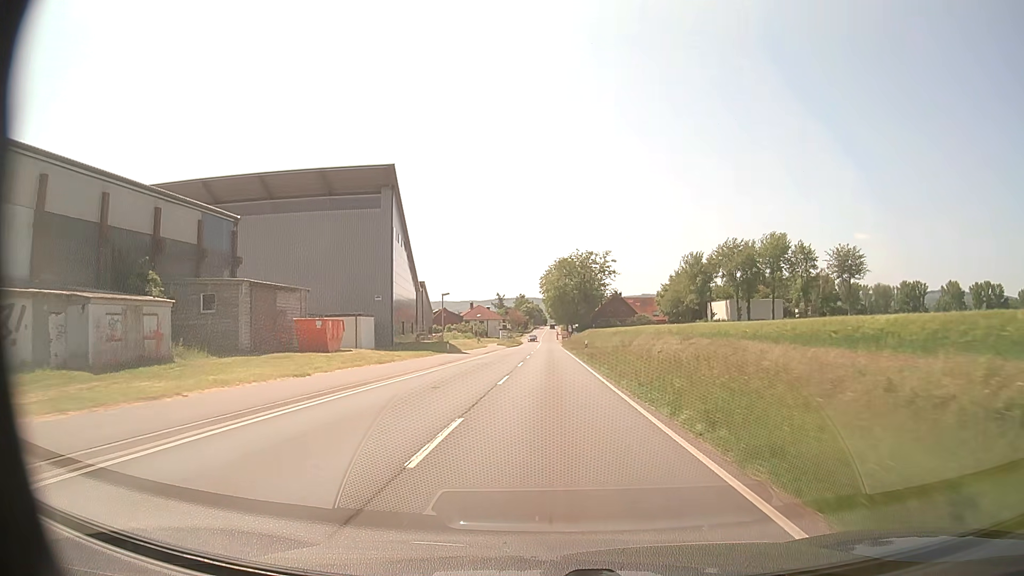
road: secondary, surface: asphalt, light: Day
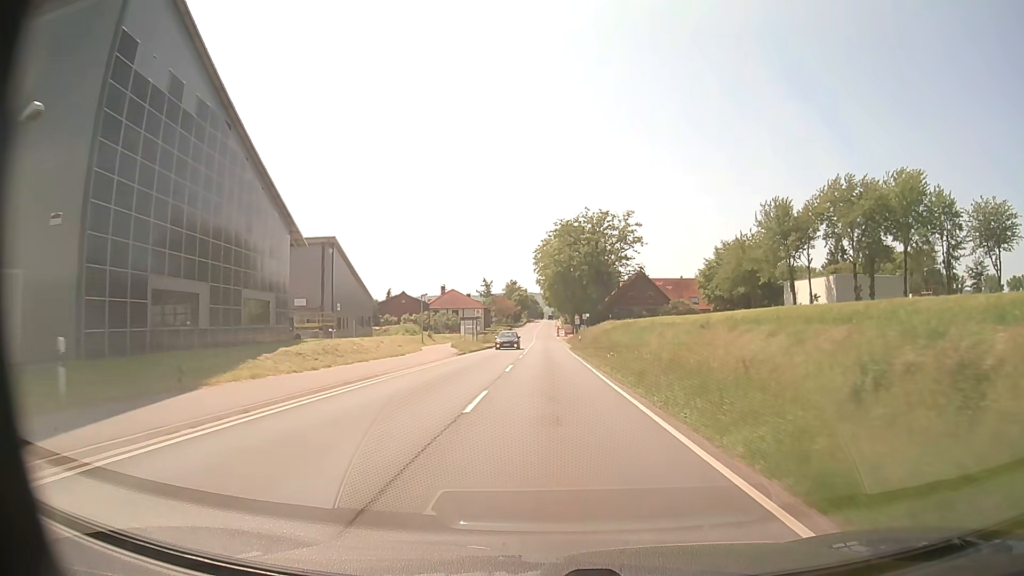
(0.0, +44.2) m; 0°
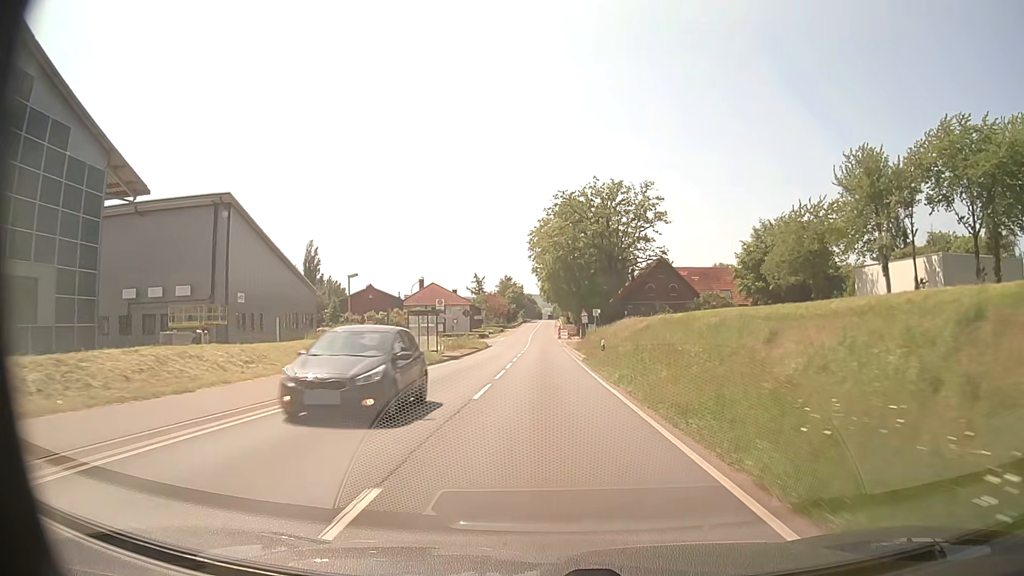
(0.0, +21.7) m; 0°
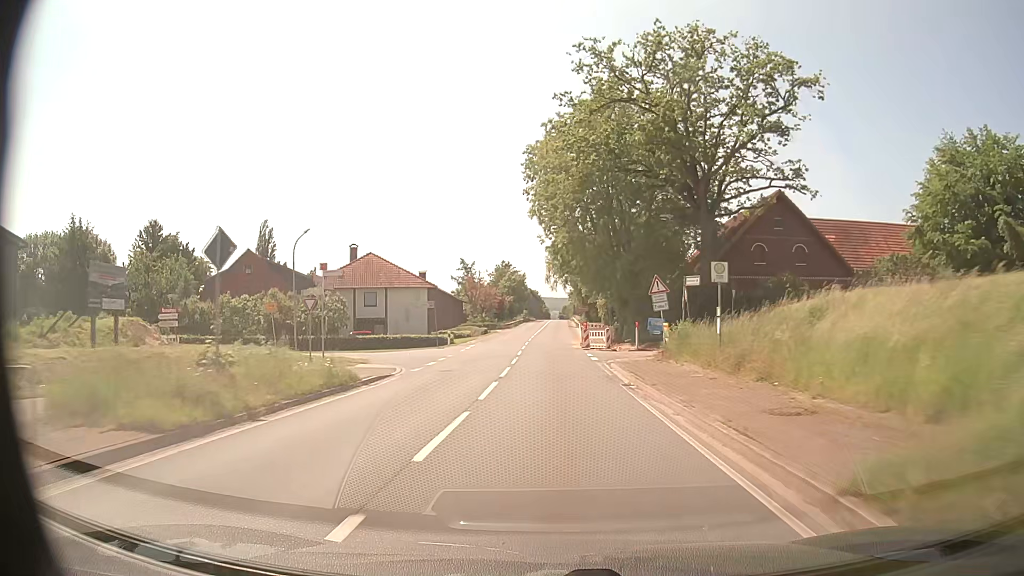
(-0.1, +44.1) m; -1°
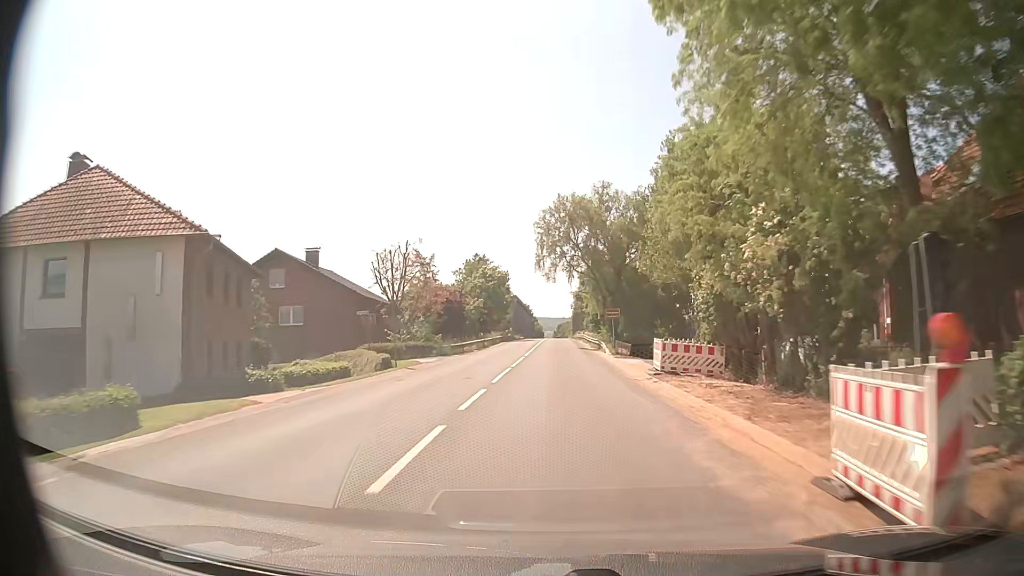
(+0.1, +44.3) m; 0°
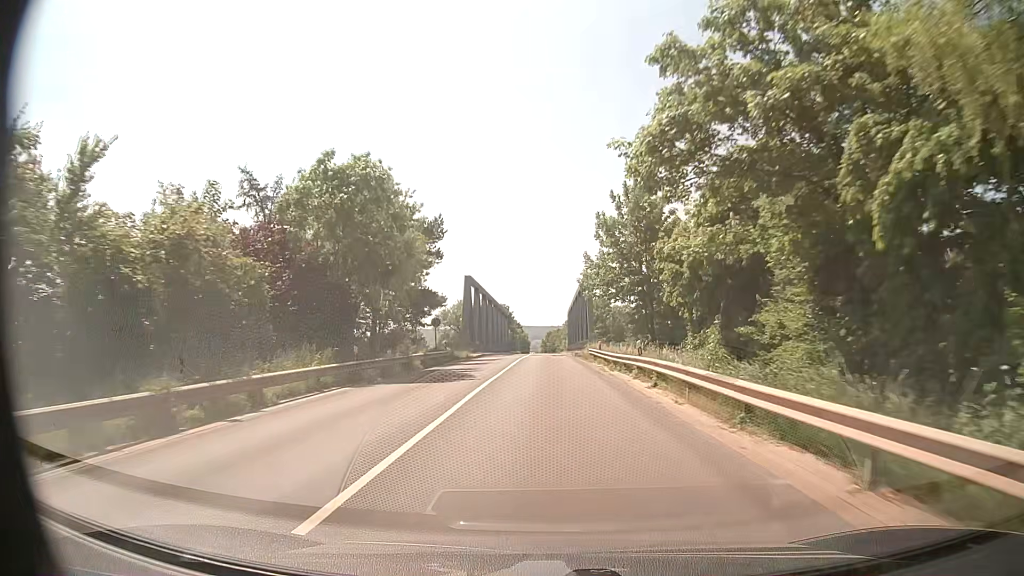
(+0.8, +55.1) m; +1°
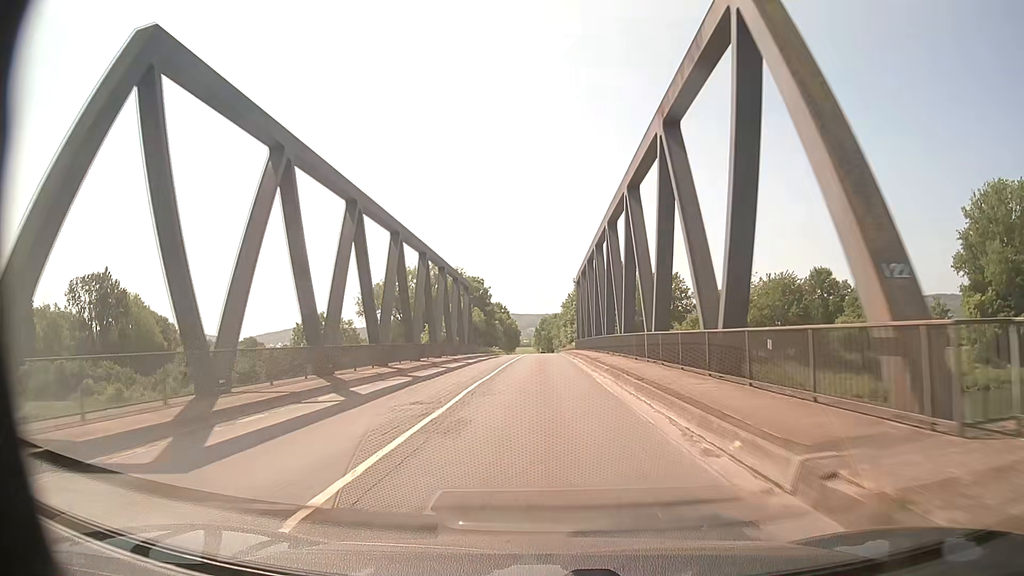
(0.0, +55.1) m; +1°
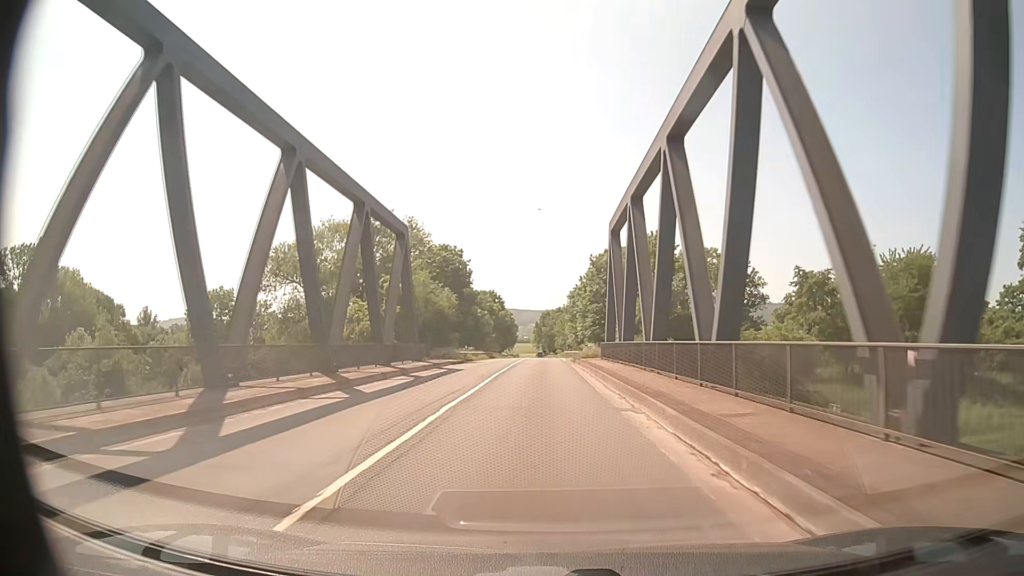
(-0.3, +33.7) m; -1°
(0, +10) (0, +20) (0, +30) (+1, +40) (+1, +50) (+1, +60) (+1, +70) (+1, +80) (+1, +90) (+1, +100) m
